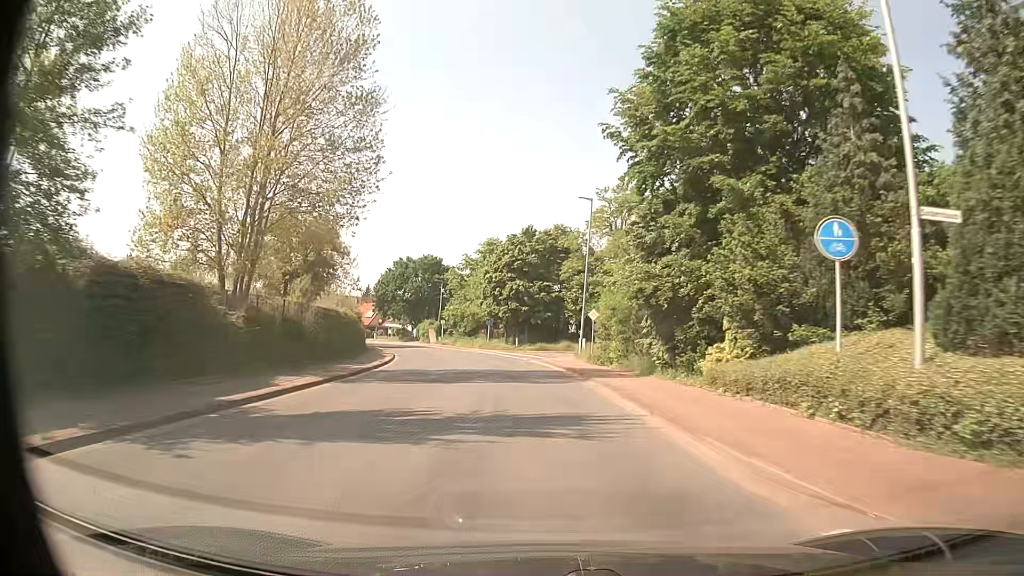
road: tertiary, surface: asphalt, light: Day
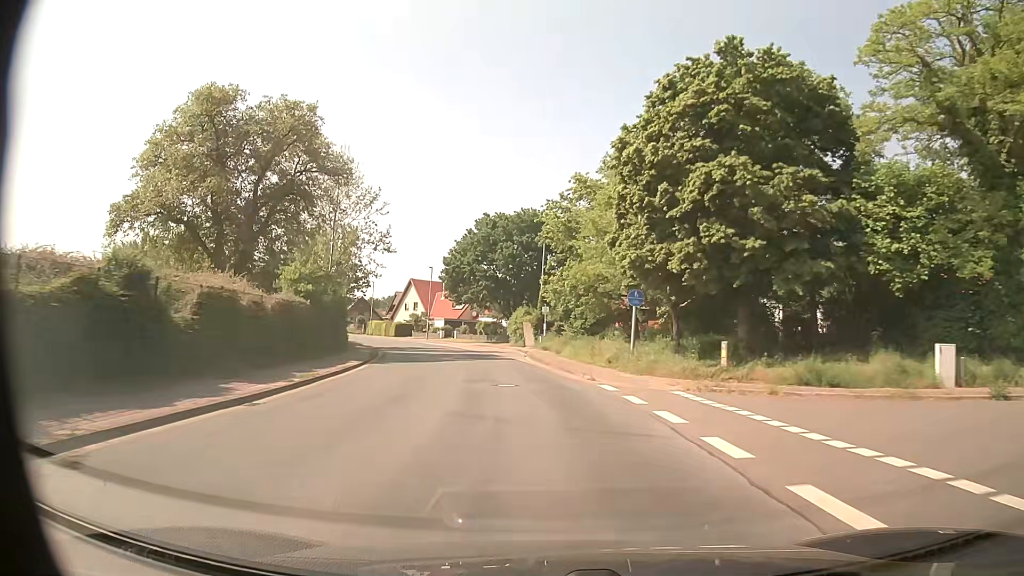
(-3.4, +40.9) m; -11°
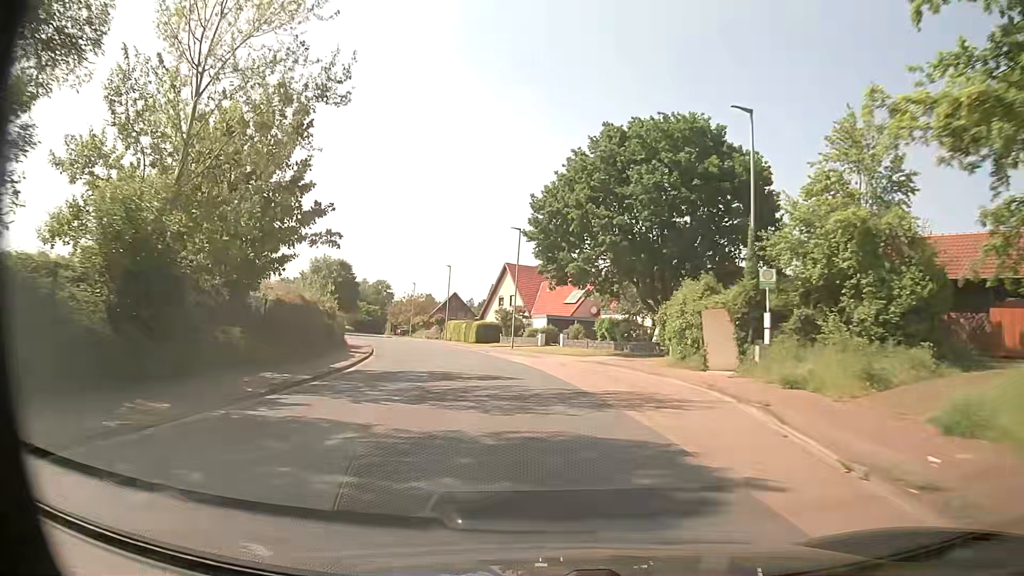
(-2.9, +33.1) m; -11°
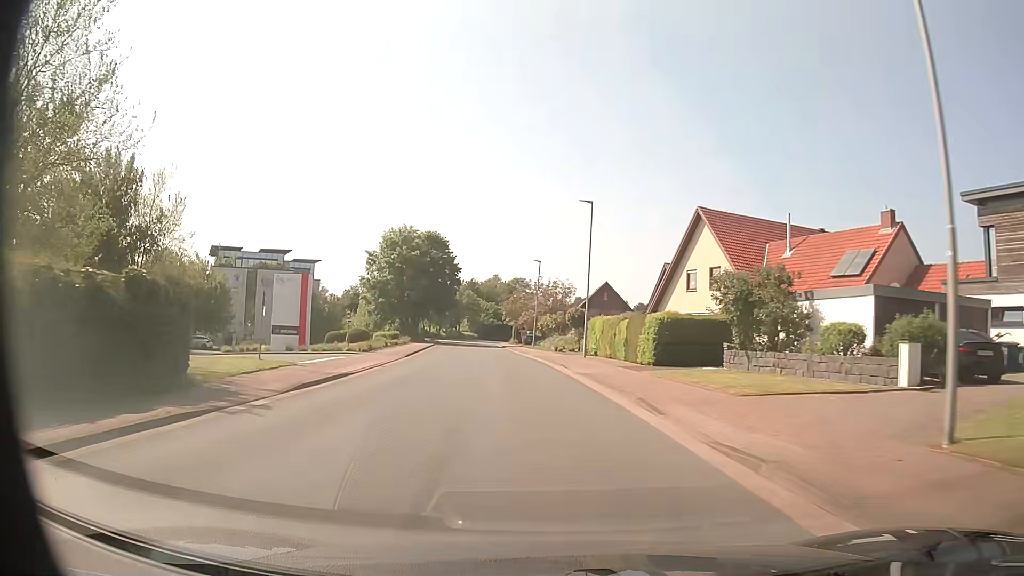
(-4.8, +41.7) m; -13°
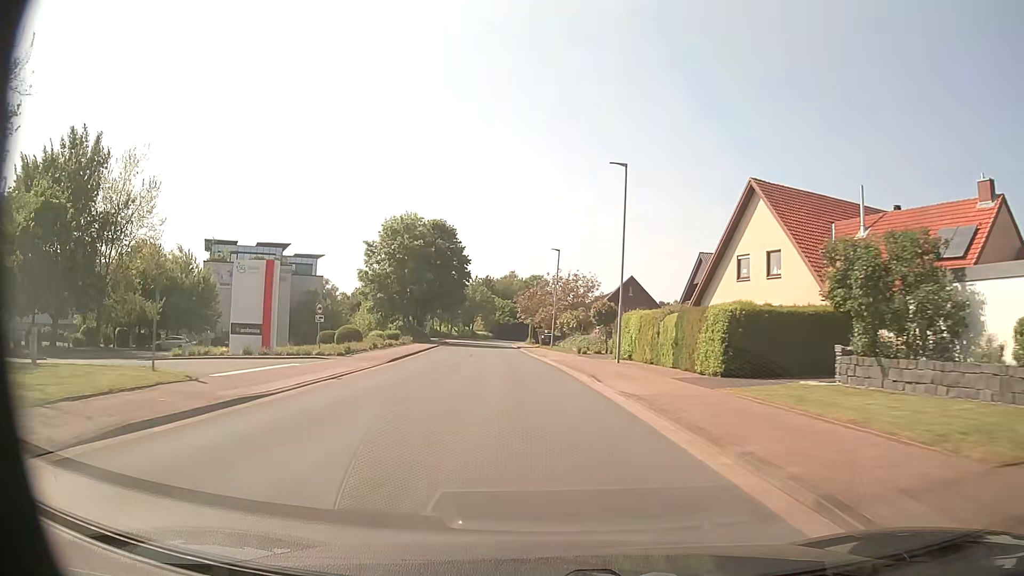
(-0.1, +8.5) m; -1°
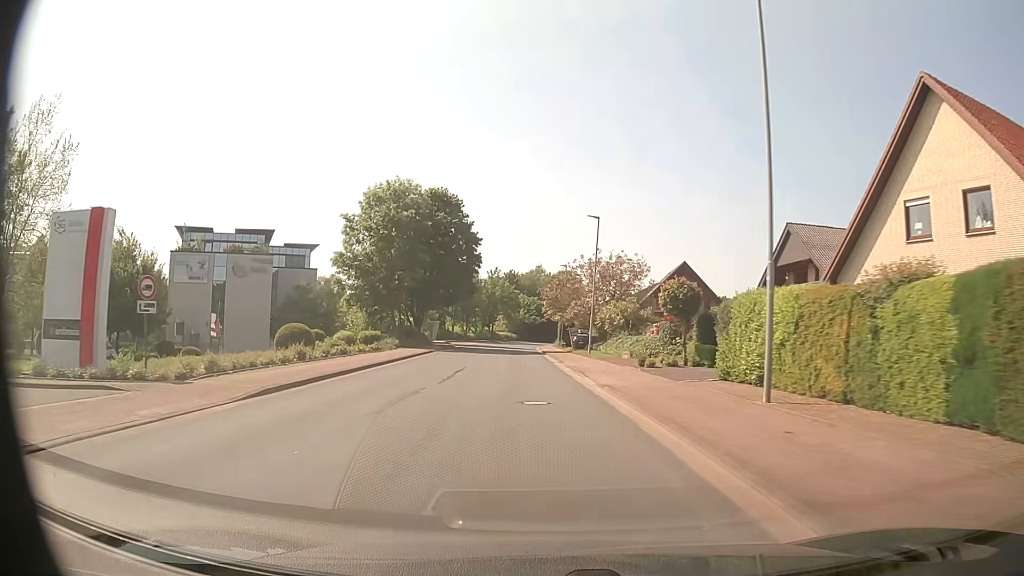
(-0.3, +17.2) m; -2°
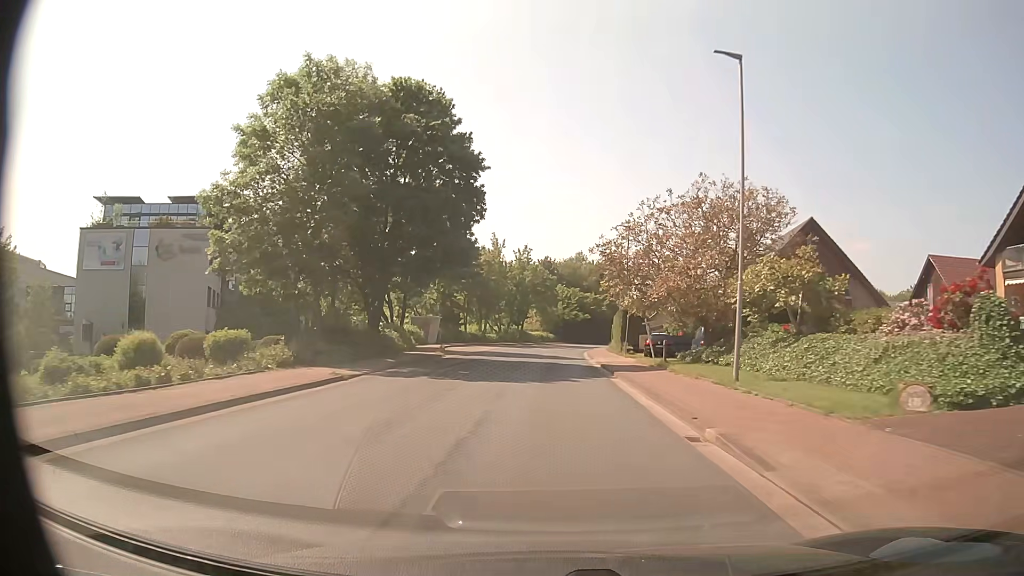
(-1.1, +26.2) m; -3°
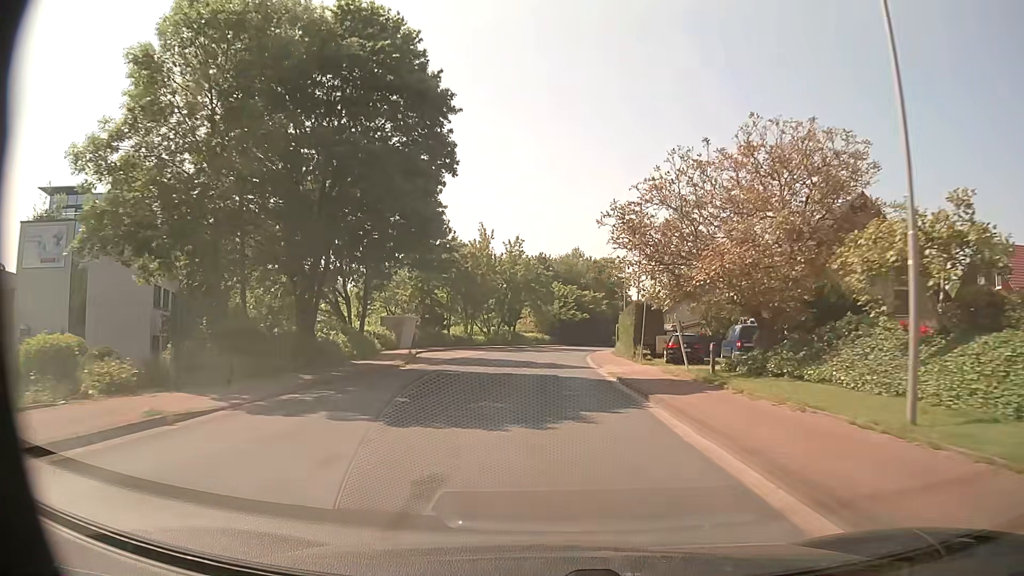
(0.0, +8.8) m; 0°
(0, +10) (0, +20) (0, +30) (+1, +40) (+1, +50) (+2, +60) (+4, +70) (+5, +80) (+7, +90) (+9, +99) m
